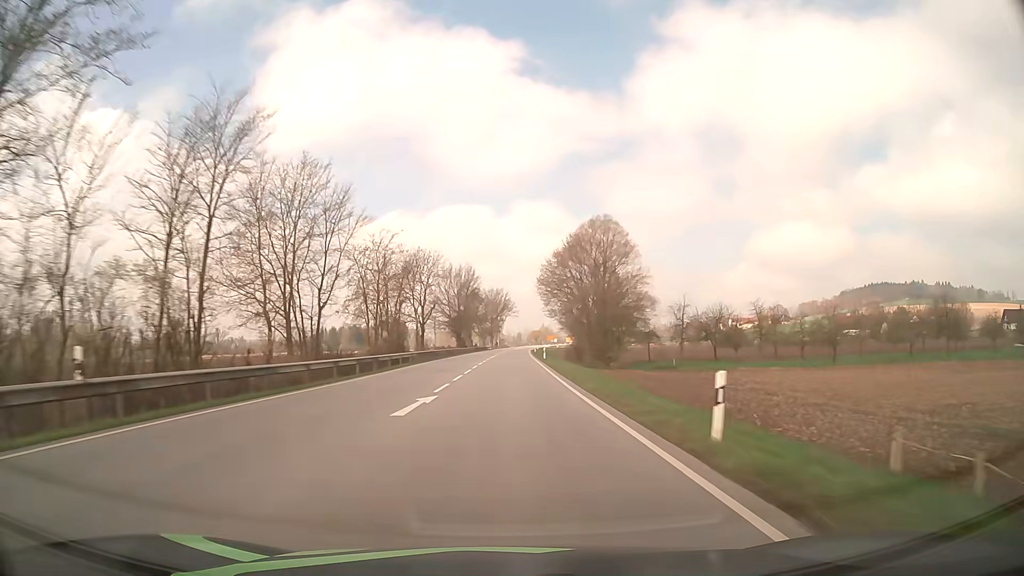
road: primary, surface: asphalt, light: Day
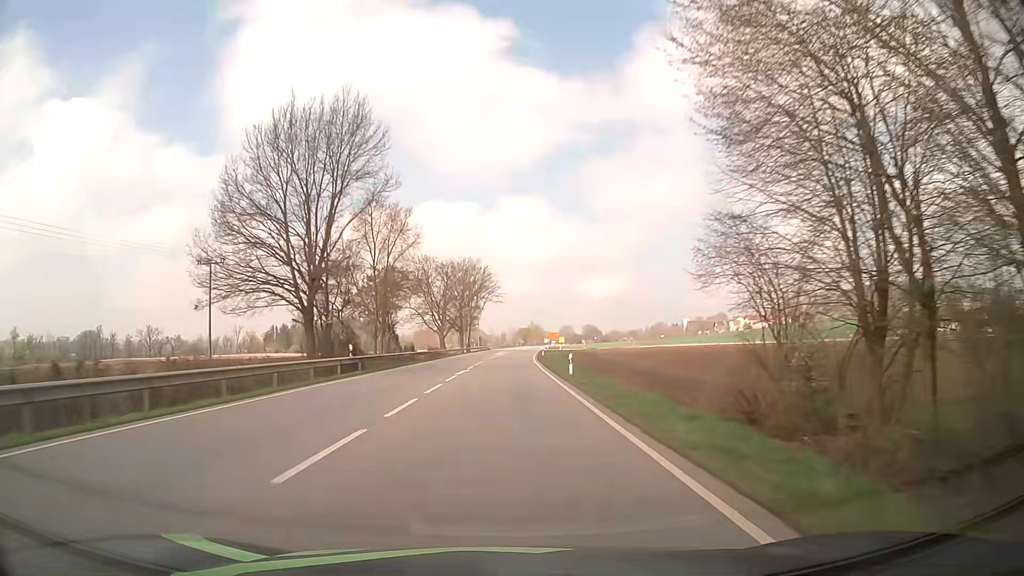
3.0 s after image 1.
(+1.1, +79.0) m; +1°
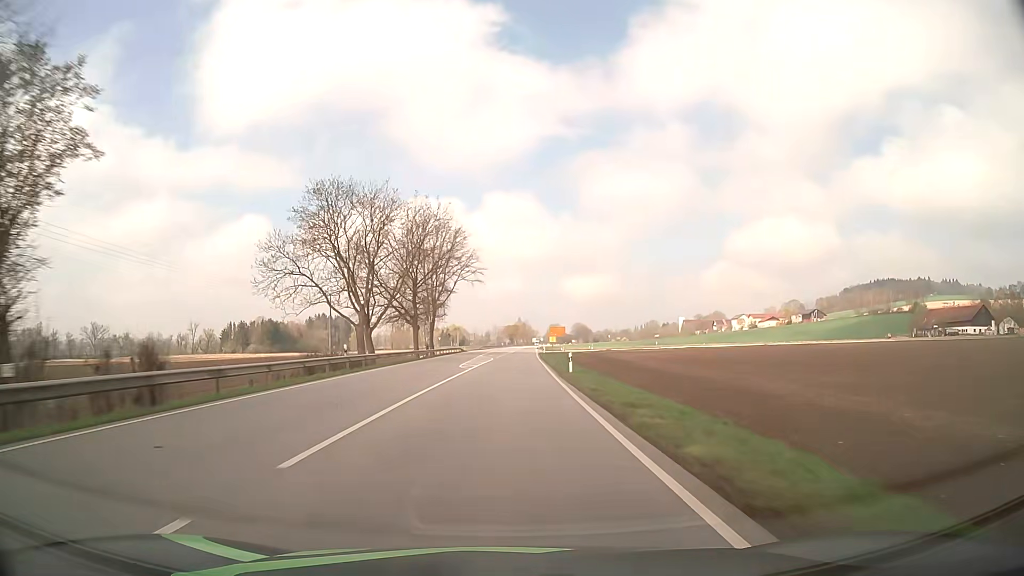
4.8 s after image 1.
(+0.4, +47.4) m; +1°
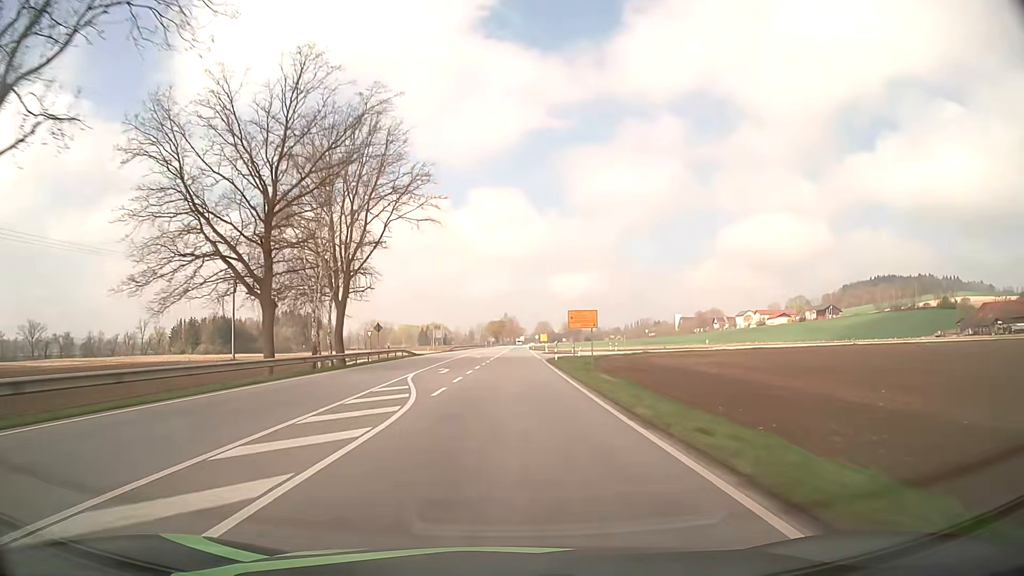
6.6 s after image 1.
(+0.6, +47.4) m; +1°
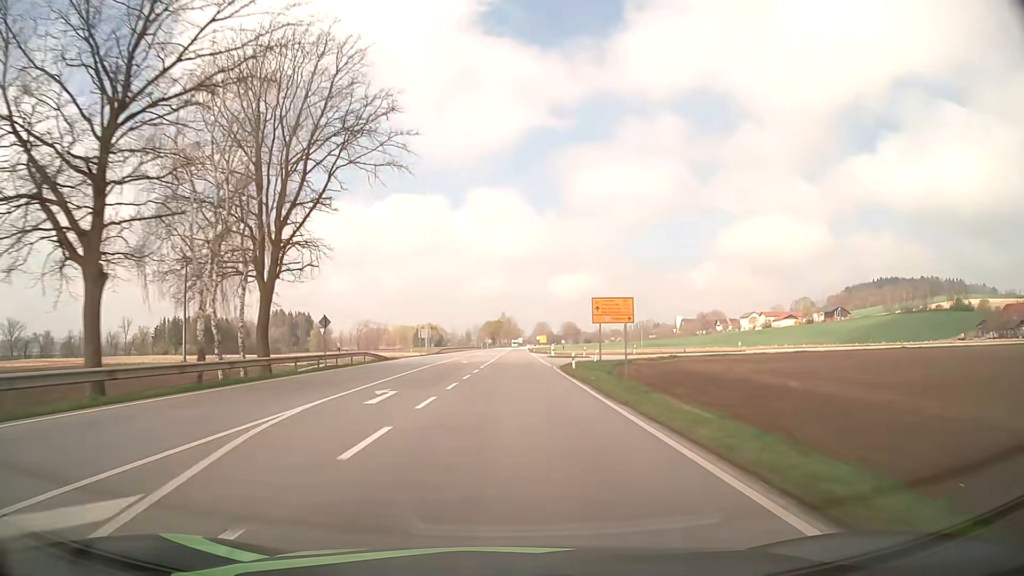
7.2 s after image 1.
(0.0, +15.8) m; 0°
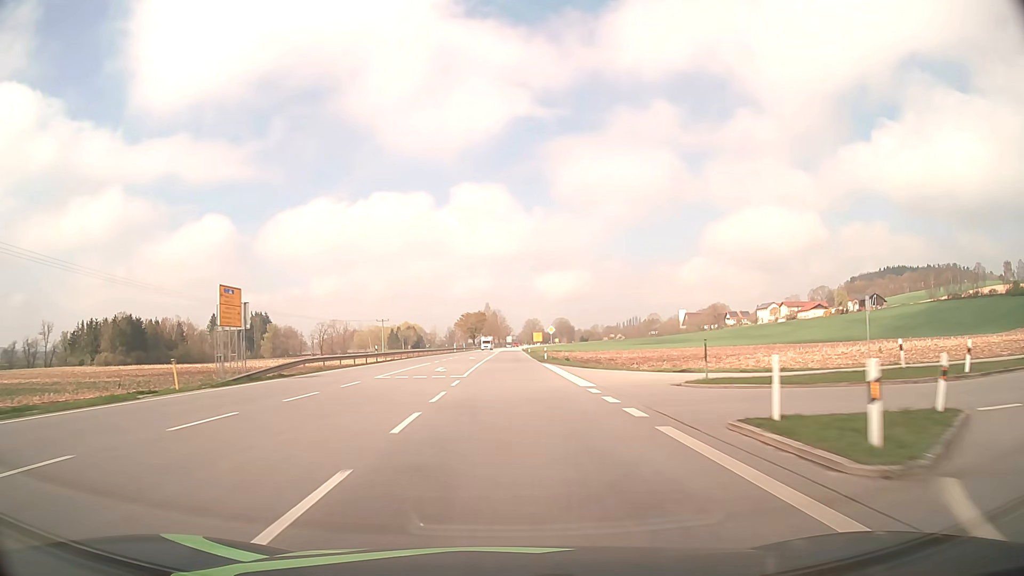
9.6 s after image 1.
(+0.6, +63.3) m; +1°
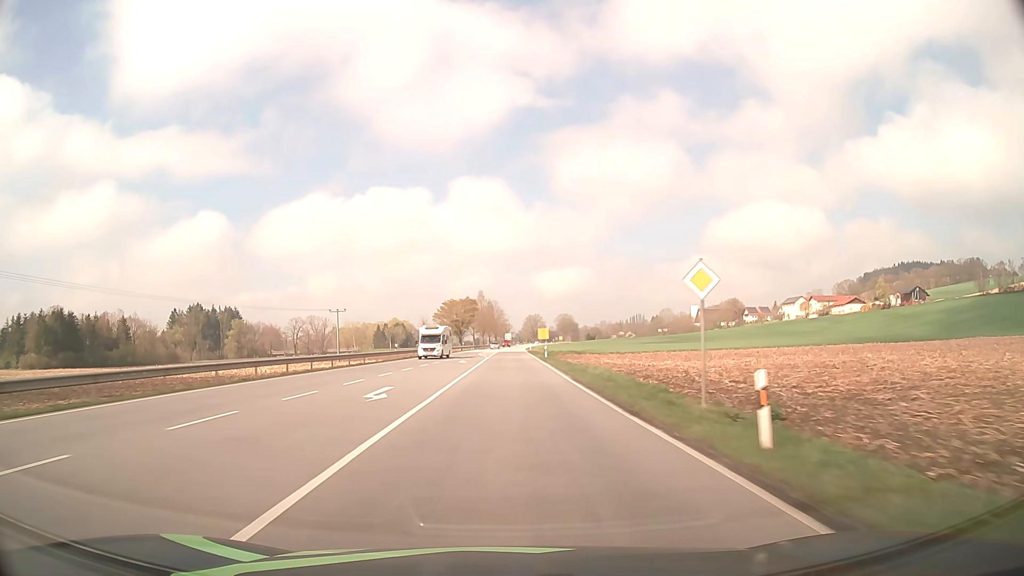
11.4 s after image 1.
(0.0, +47.5) m; 0°
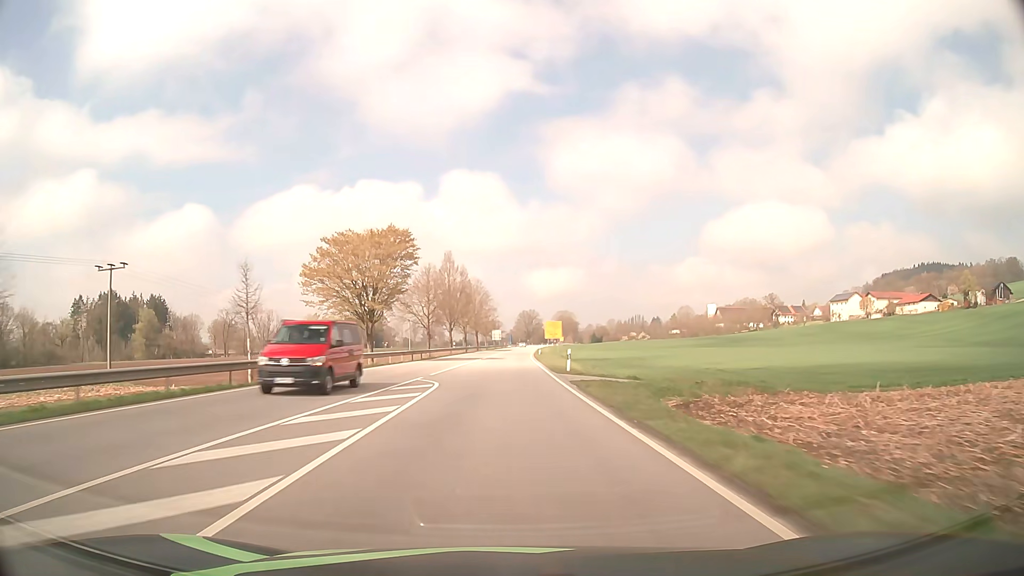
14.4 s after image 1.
(+0.5, +79.2) m; +1°
(0, +10) (0, +20) (0, +30) (0, +40) (0, +50) (+1, +60) (+1, +70) (+1, +80) (+2, +90) (+2, +100) m
